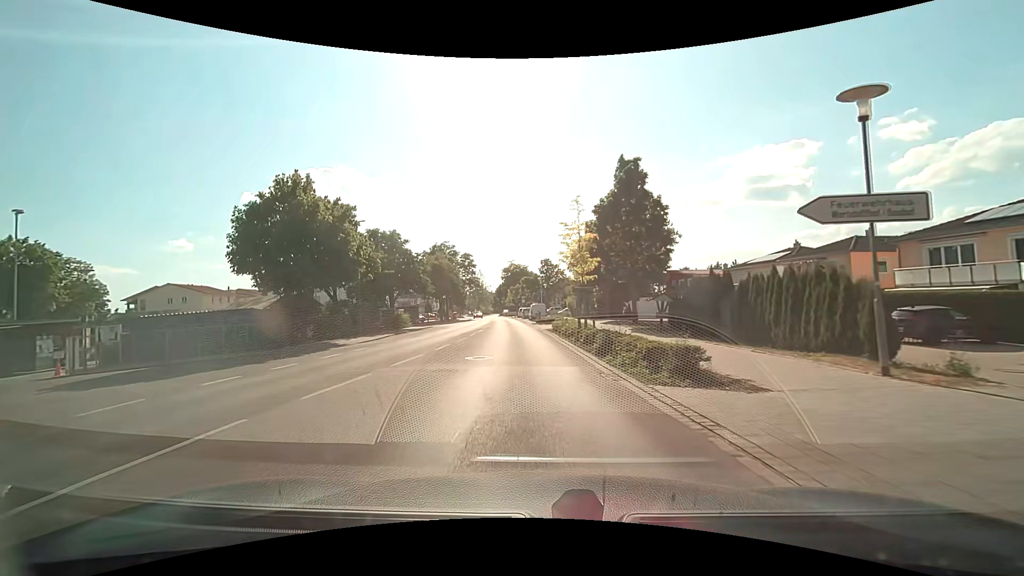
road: tertiary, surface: asphalt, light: Day
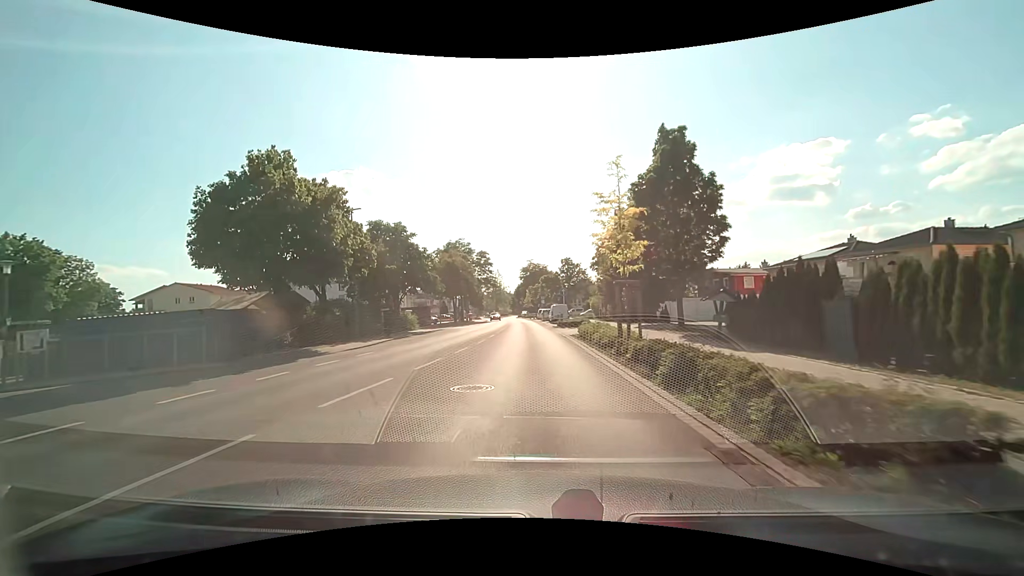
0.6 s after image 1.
(-0.1, +5.4) m; -2°
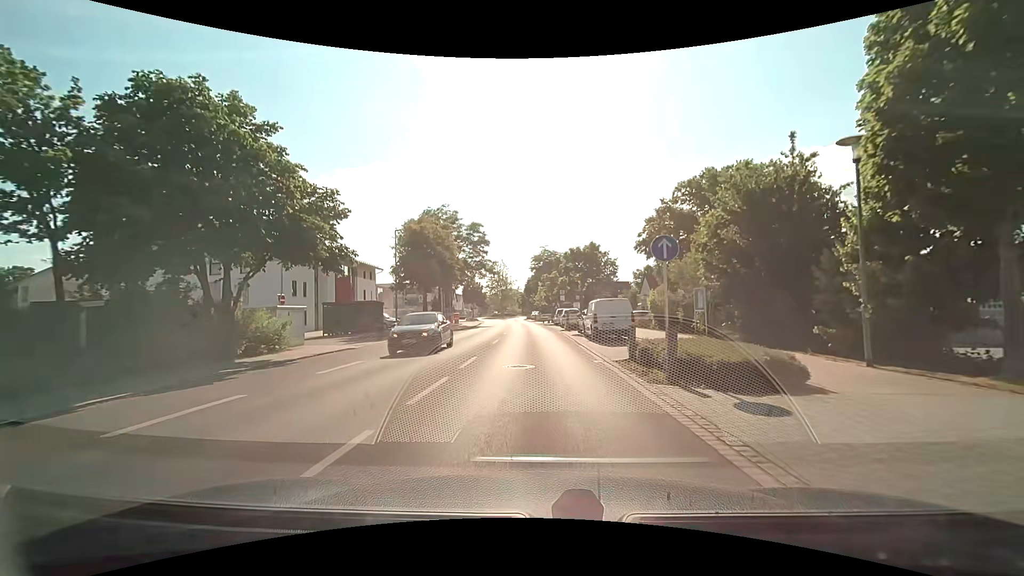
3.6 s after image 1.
(-0.7, +27.4) m; -2°
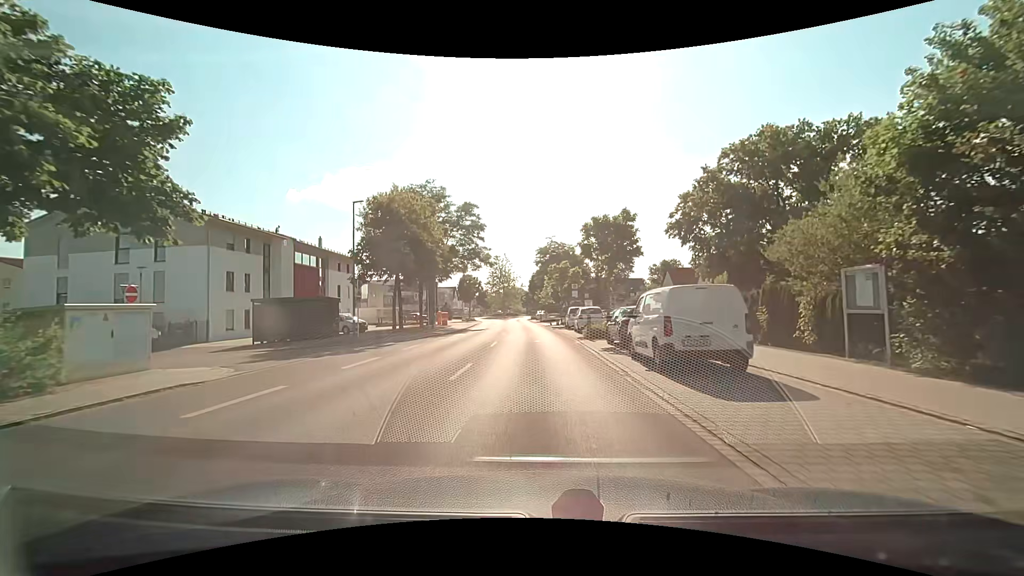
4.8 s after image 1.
(0.0, +11.1) m; 0°
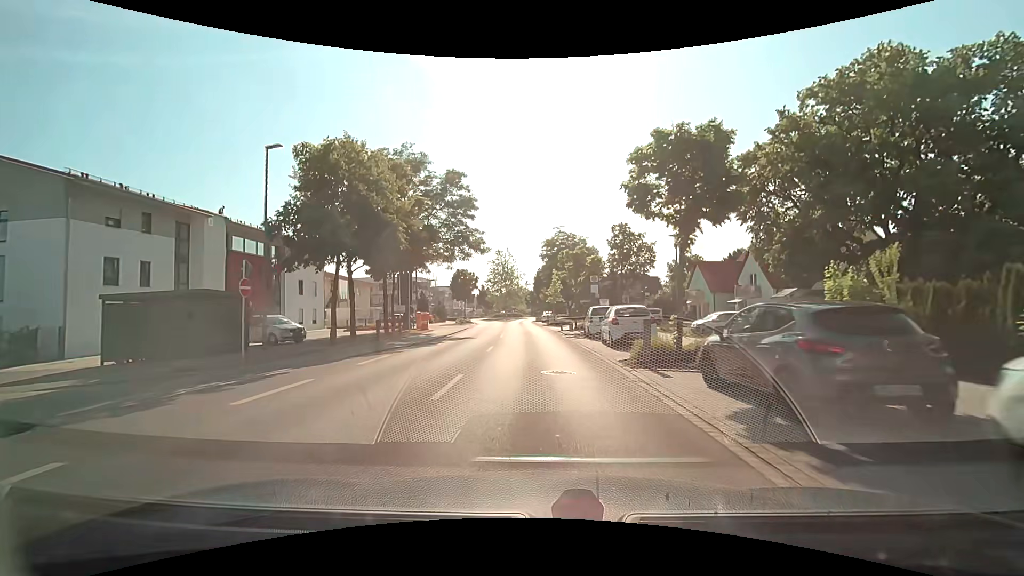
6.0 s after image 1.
(-0.1, +11.2) m; -1°
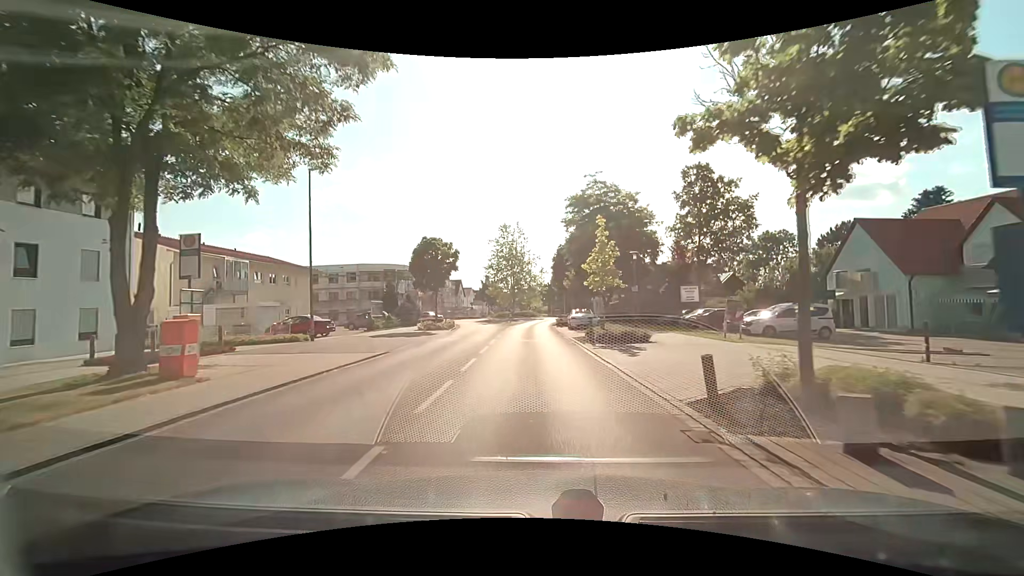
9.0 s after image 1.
(-0.4, +28.3) m; -1°
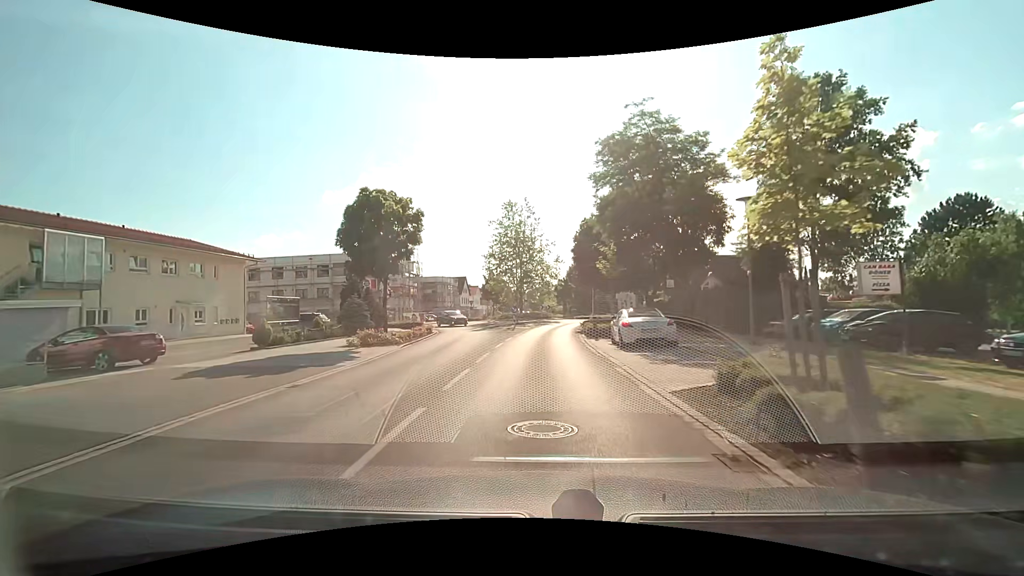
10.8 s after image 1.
(-0.3, +16.1) m; -2°
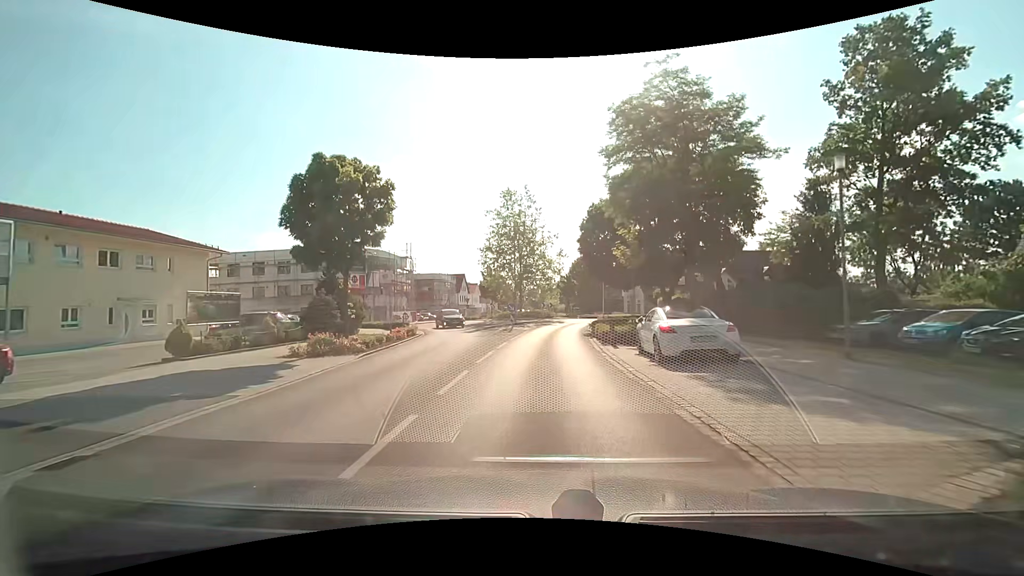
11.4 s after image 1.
(0.0, +5.1) m; 0°
(0, +10) (0, +20) (+1, +30) (+2, +40) (+5, +49) (+6, +59) (+3, +69) (+2, +79) (+1, +89) (0, +99) m
